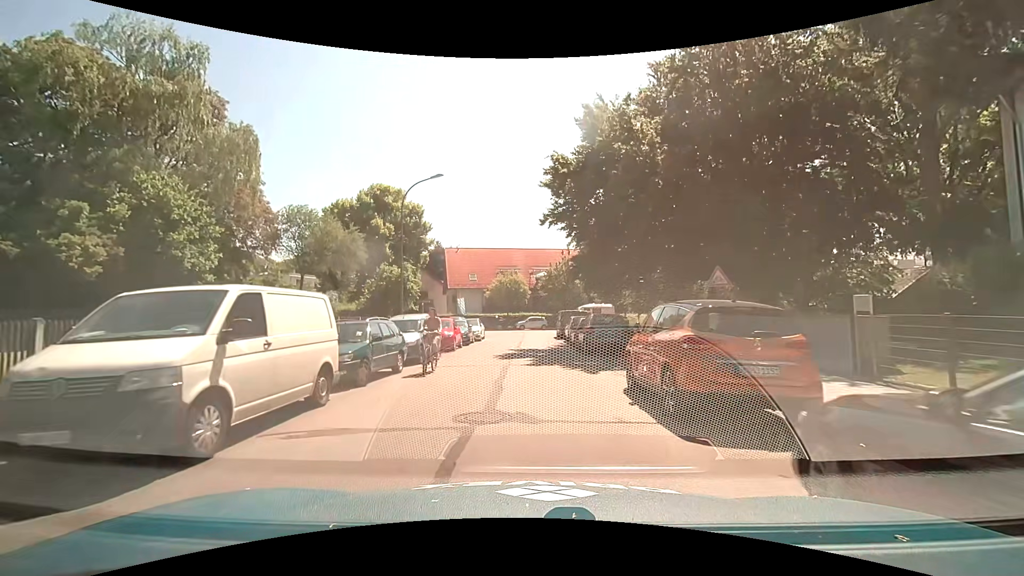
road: residential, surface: asphalt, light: Day
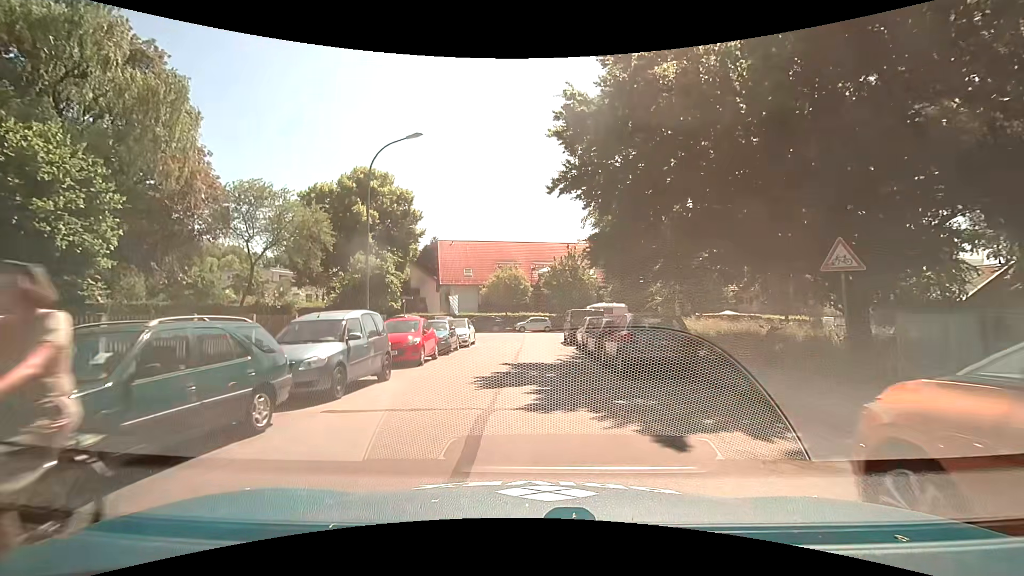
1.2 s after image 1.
(+0.1, +6.9) m; +1°
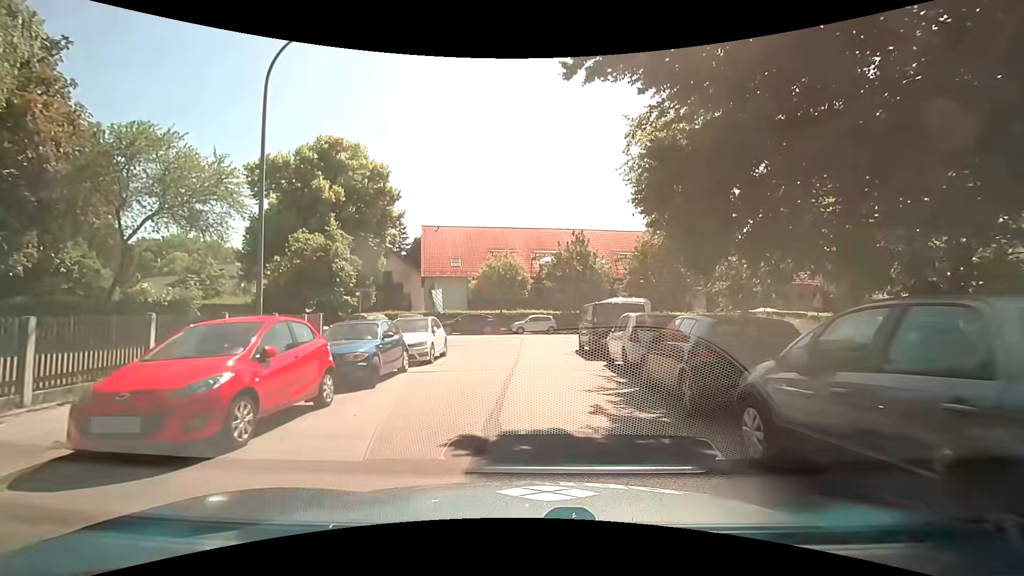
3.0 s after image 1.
(0.0, +9.5) m; 0°
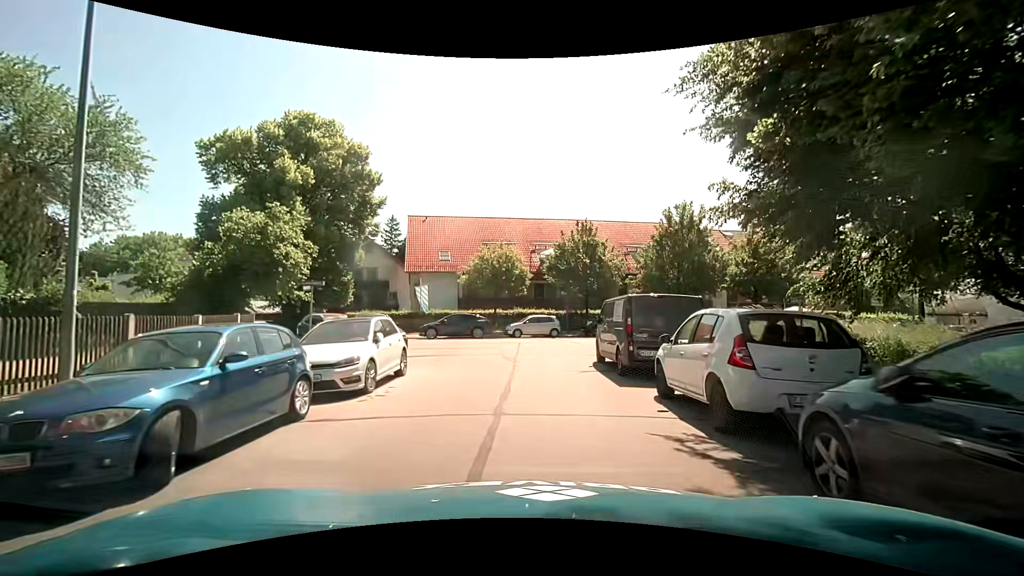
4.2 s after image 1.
(0.0, +5.9) m; +1°
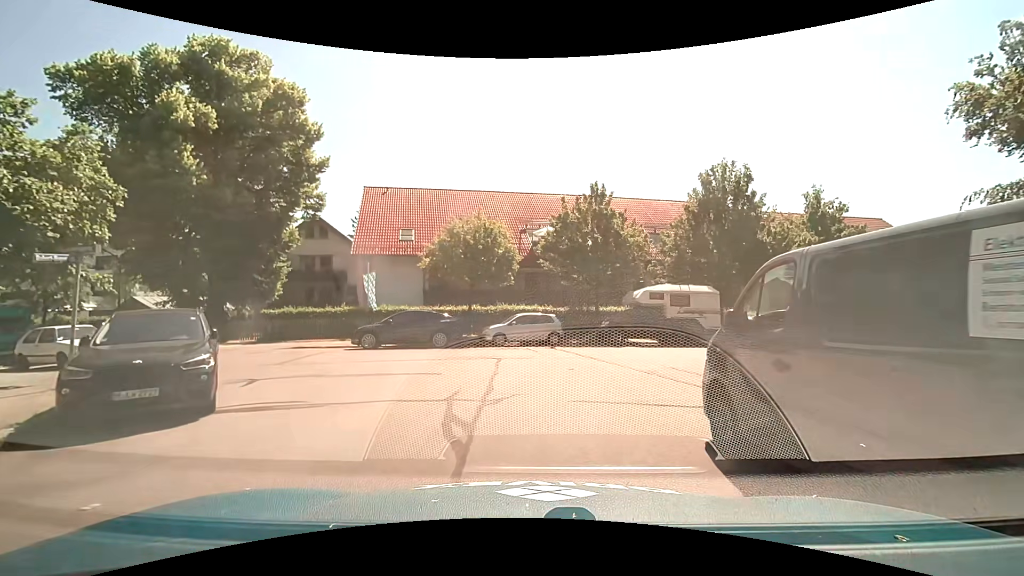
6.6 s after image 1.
(-0.1, +10.4) m; 0°
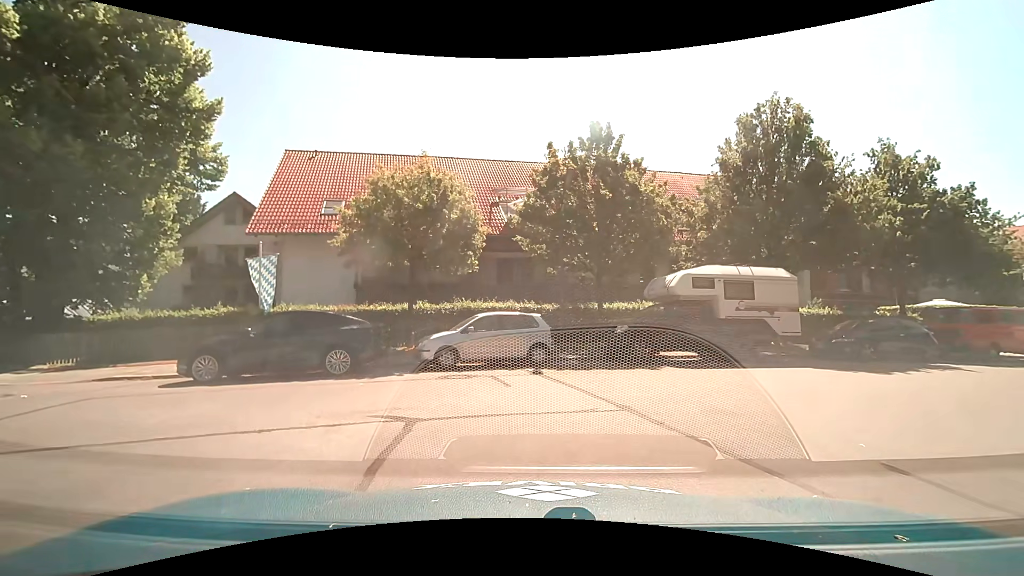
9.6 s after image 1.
(+0.2, +9.0) m; +3°
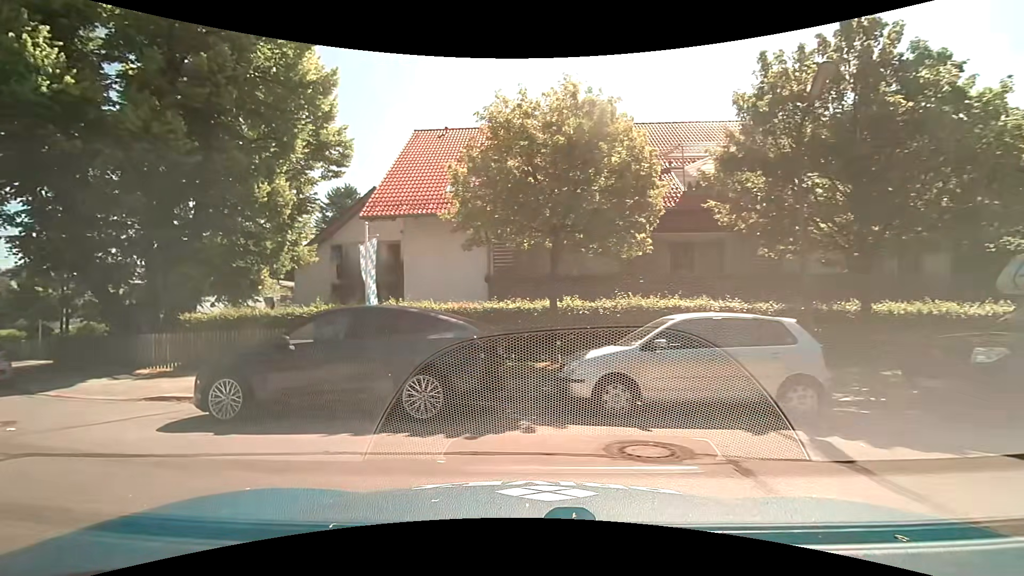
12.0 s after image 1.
(-0.6, +5.8) m; -20°
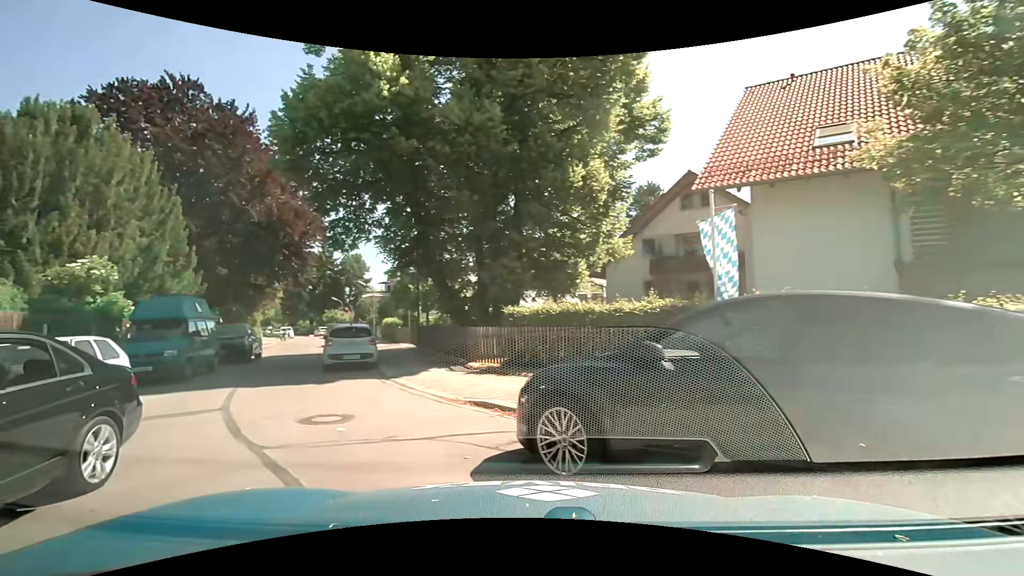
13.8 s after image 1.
(-0.9, +3.7) m; -33°
(-4, +9) (-8, +18) (-11, +28) (-15, +37) (-19, +46) (-23, +55) (-27, +65) (-31, +74) (-36, +82) (-41, +91) m
